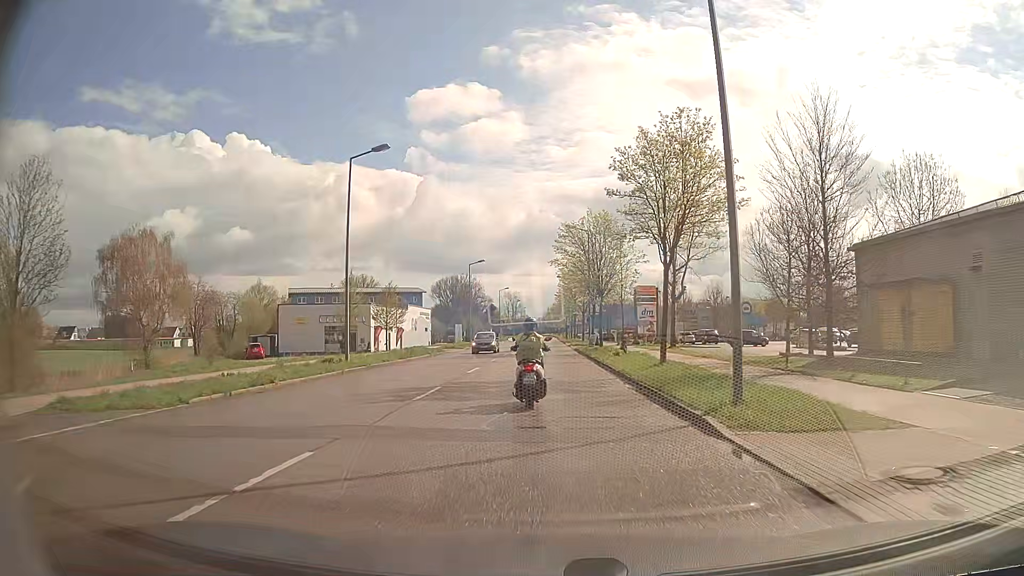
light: Day
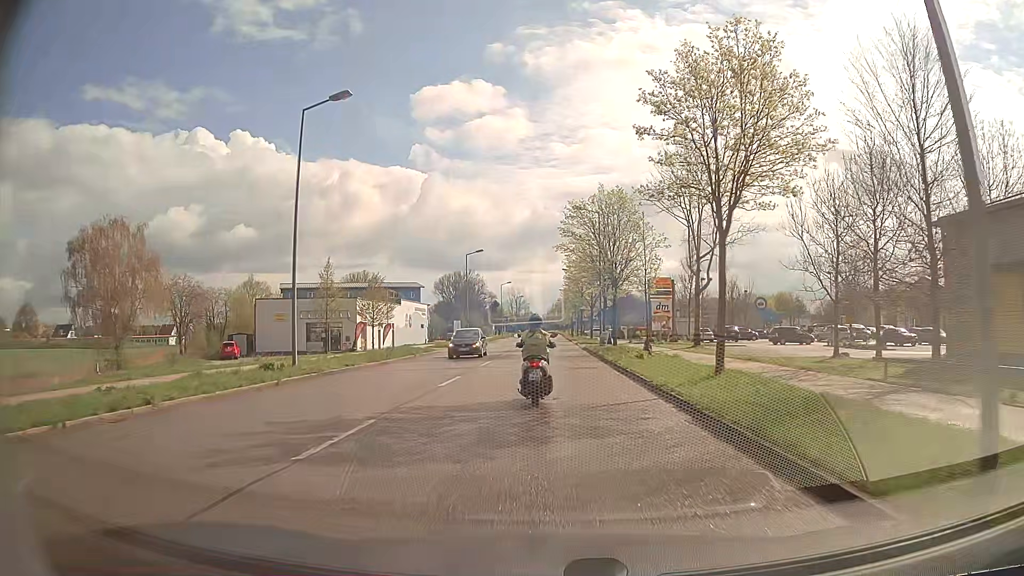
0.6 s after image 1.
(-0.1, +6.6) m; -1°
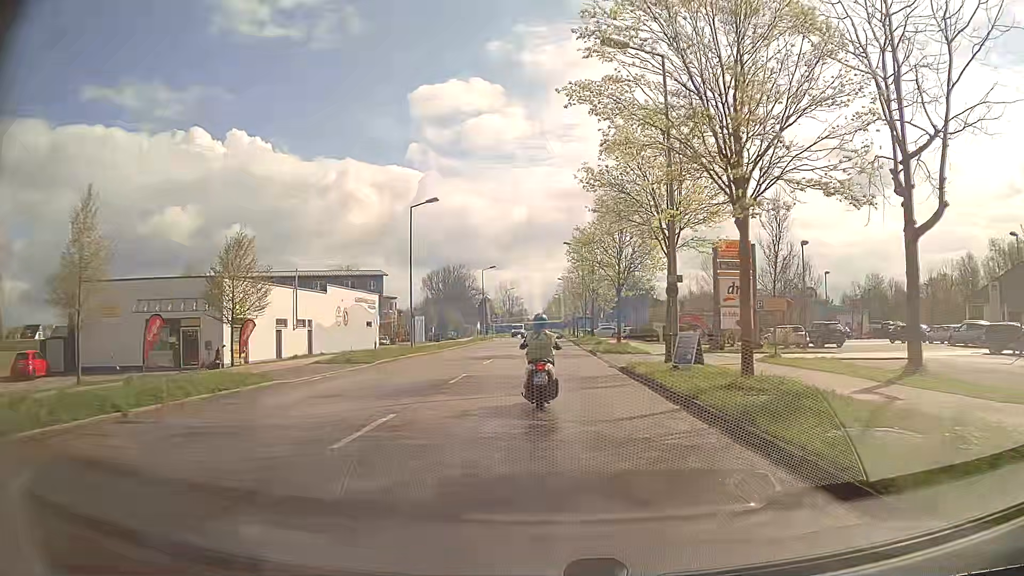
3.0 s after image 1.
(-0.2, +26.3) m; 0°
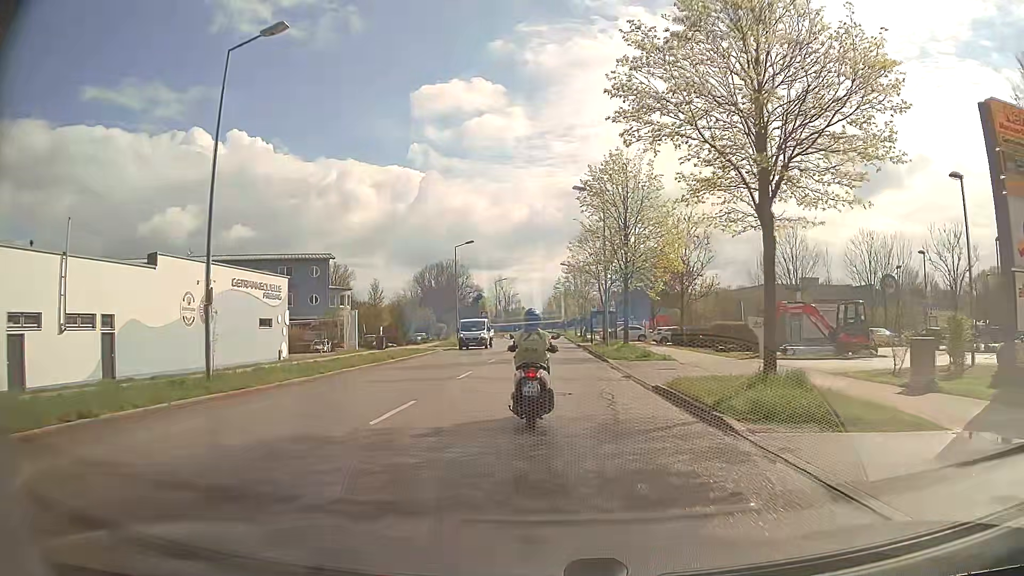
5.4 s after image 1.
(0.0, +25.2) m; 0°
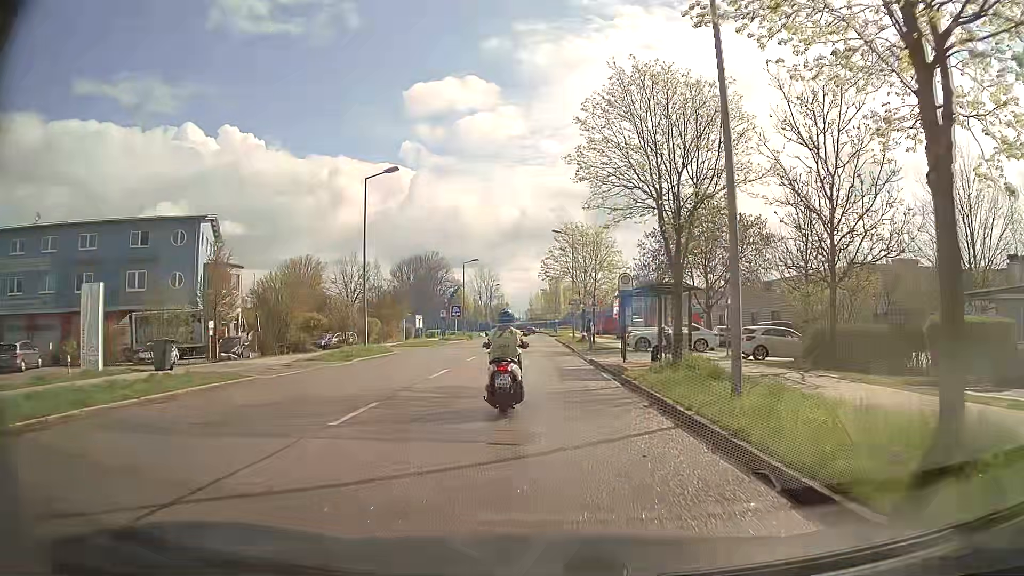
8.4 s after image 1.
(+0.3, +27.9) m; +1°
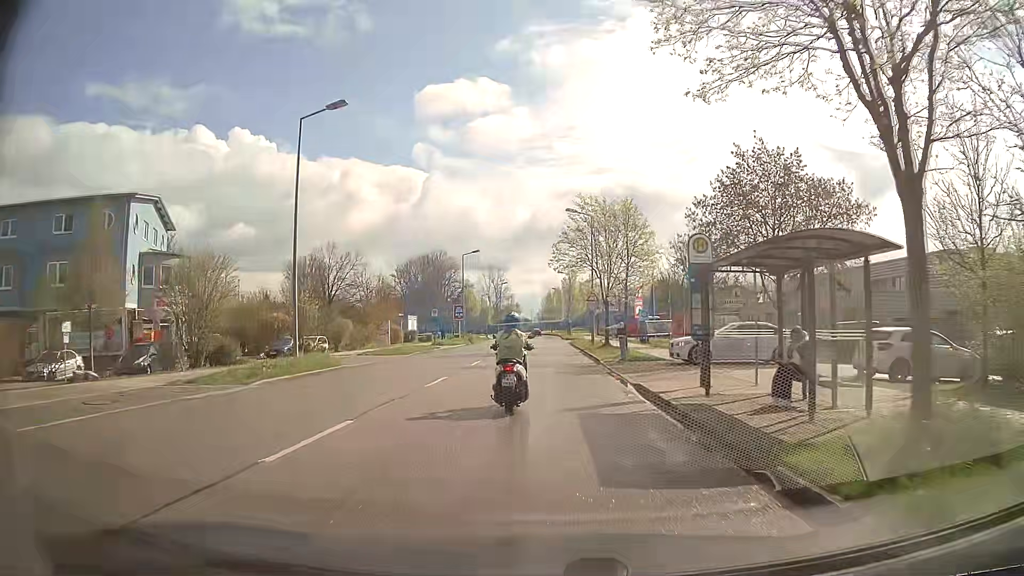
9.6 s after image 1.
(+0.1, +11.0) m; -1°
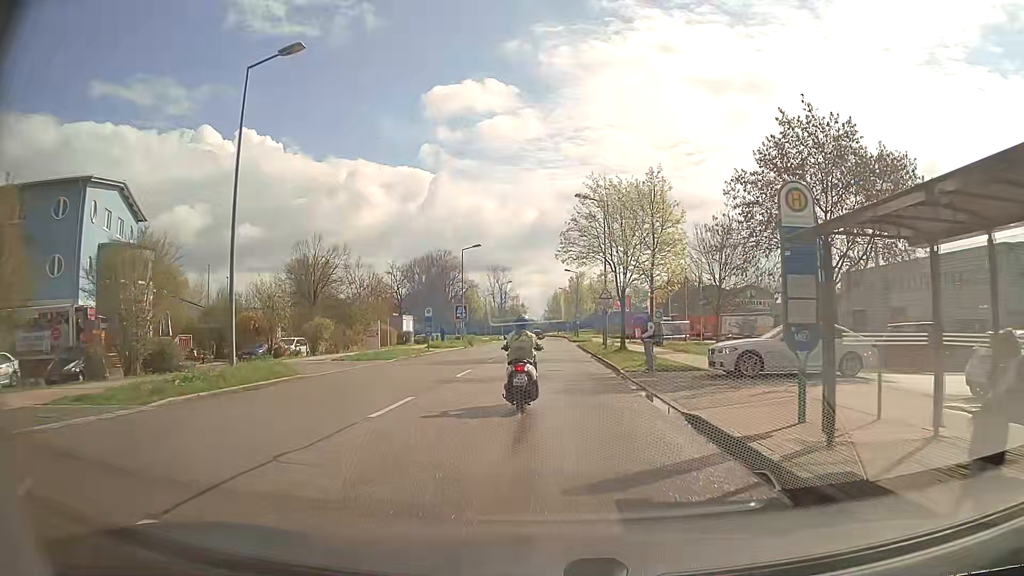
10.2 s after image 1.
(0.0, +5.4) m; 0°
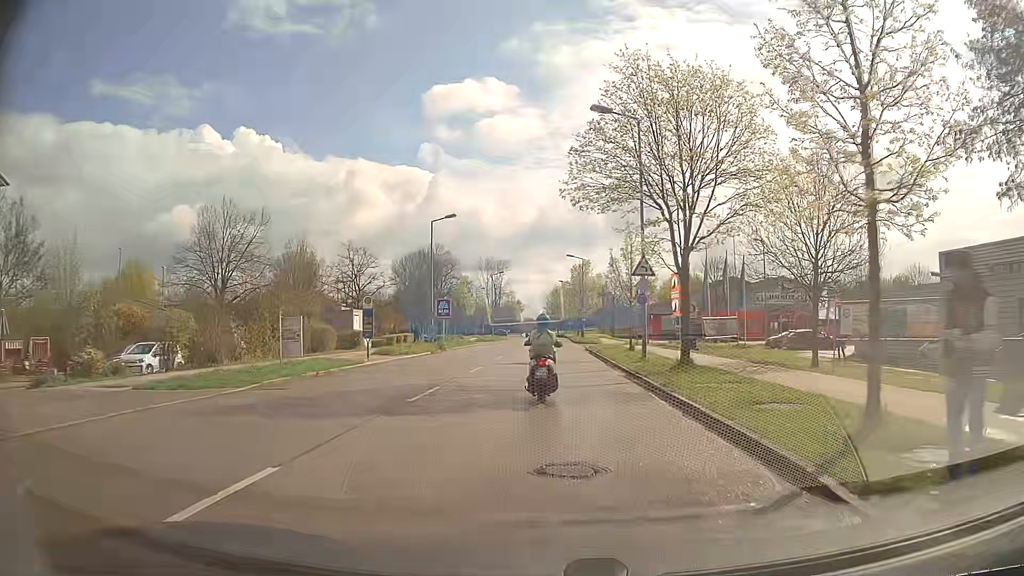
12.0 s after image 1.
(0.0, +16.2) m; 0°
